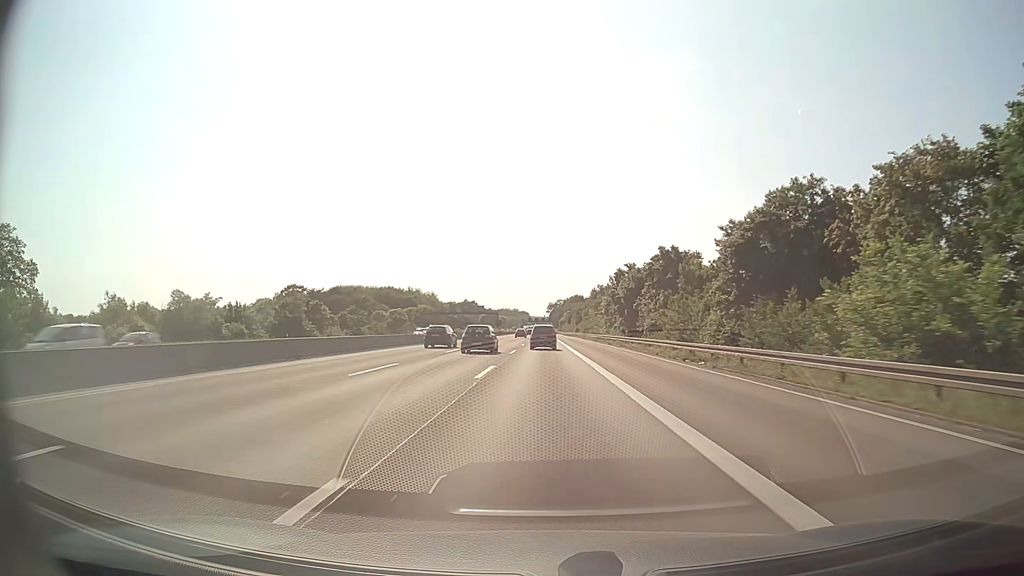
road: motorway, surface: asphalt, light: Day
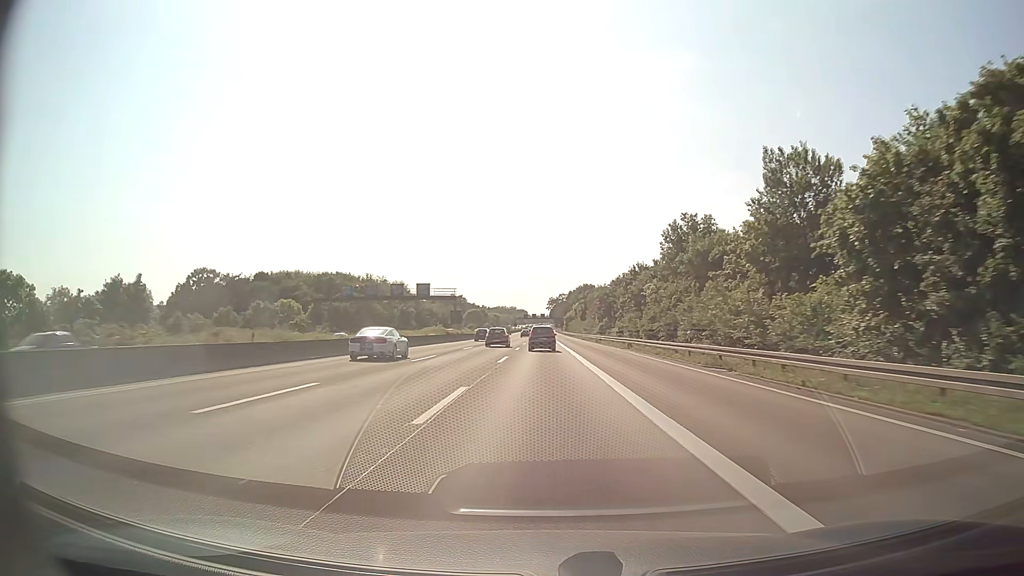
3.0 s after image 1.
(+0.1, +80.6) m; 0°
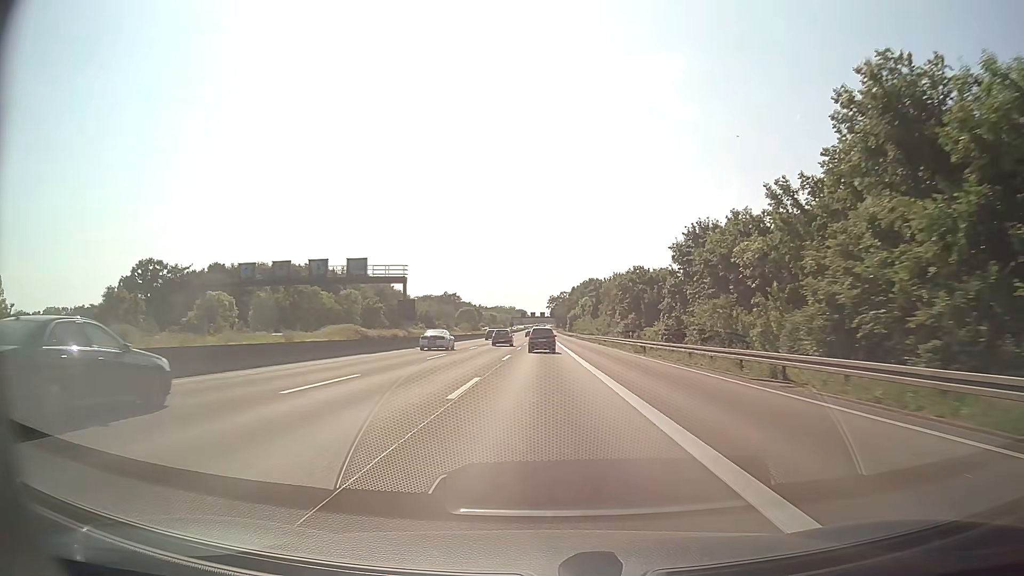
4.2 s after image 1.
(+0.1, +32.2) m; 0°
(0, +10) (0, +20) (0, +30) (0, +40) (0, +50) (0, +60) (0, +70) (0, +80) (0, +90) (0, +100) m
